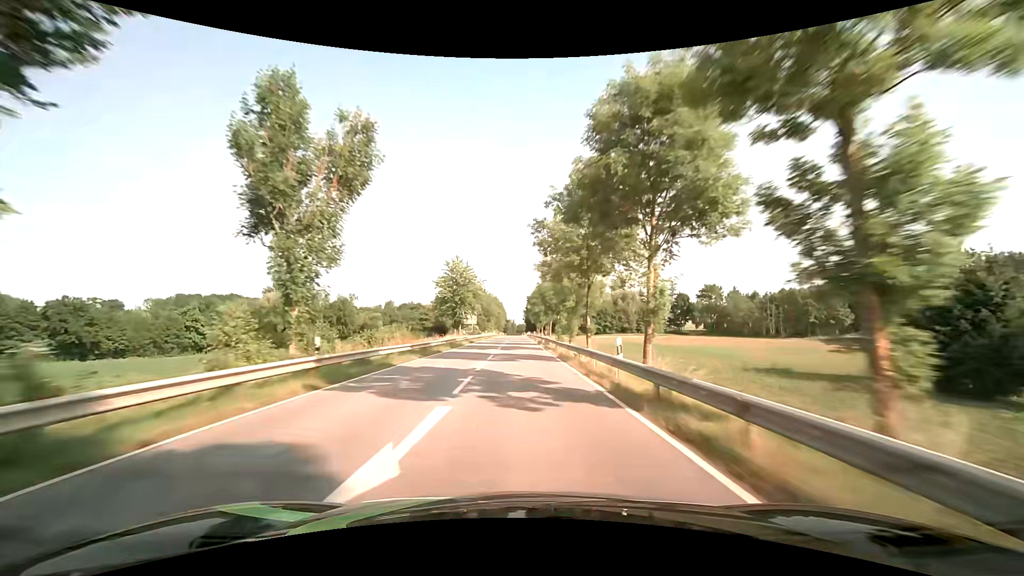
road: secondary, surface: asphalt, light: Day
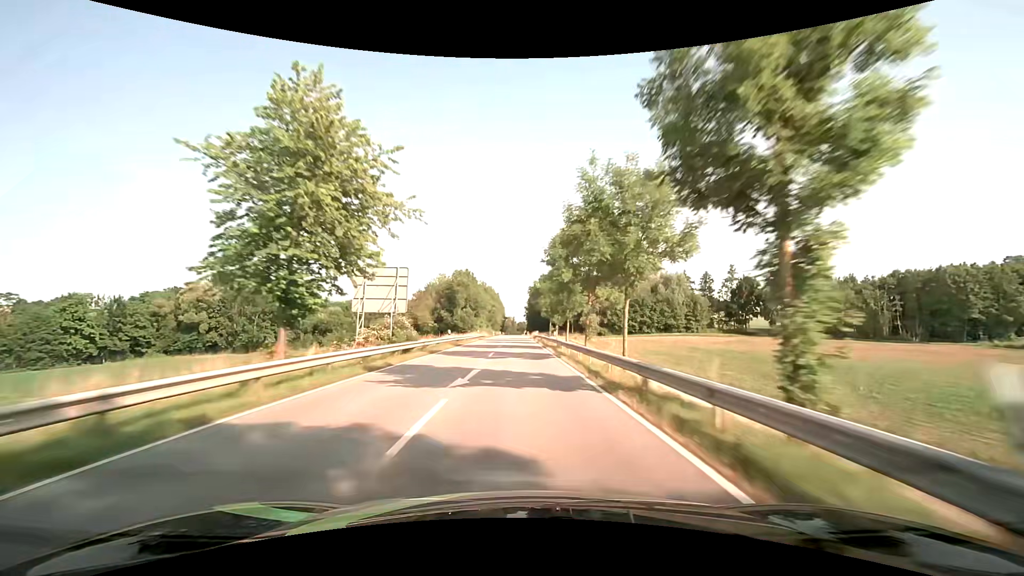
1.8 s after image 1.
(0.0, +47.3) m; 0°
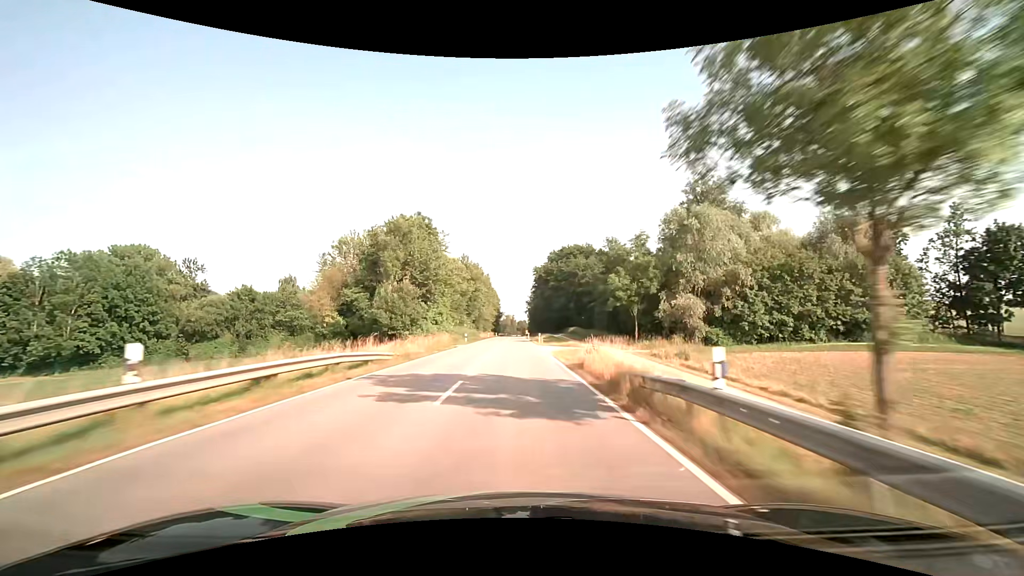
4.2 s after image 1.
(+0.1, +63.4) m; 0°
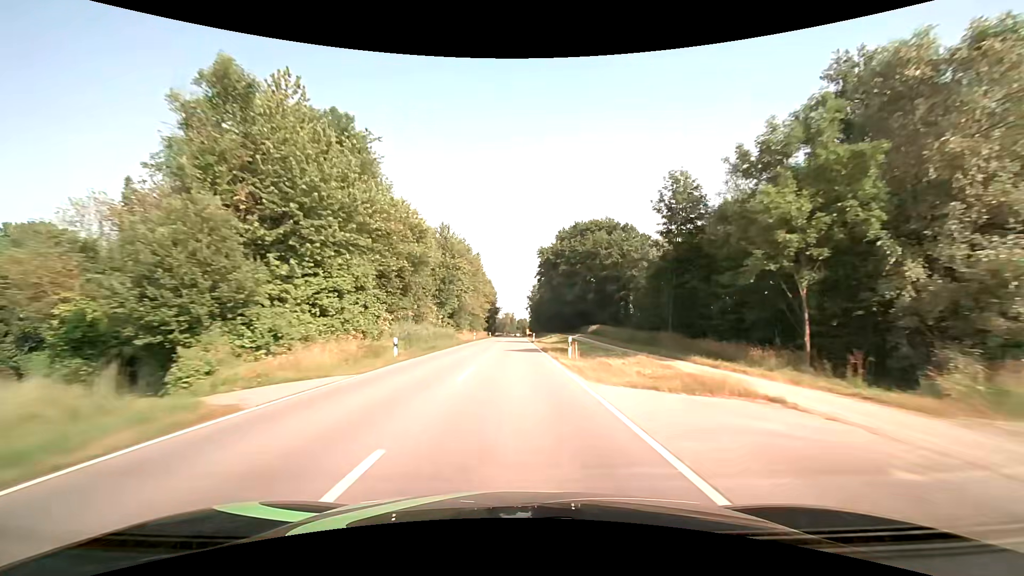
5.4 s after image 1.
(0.0, +31.9) m; 0°
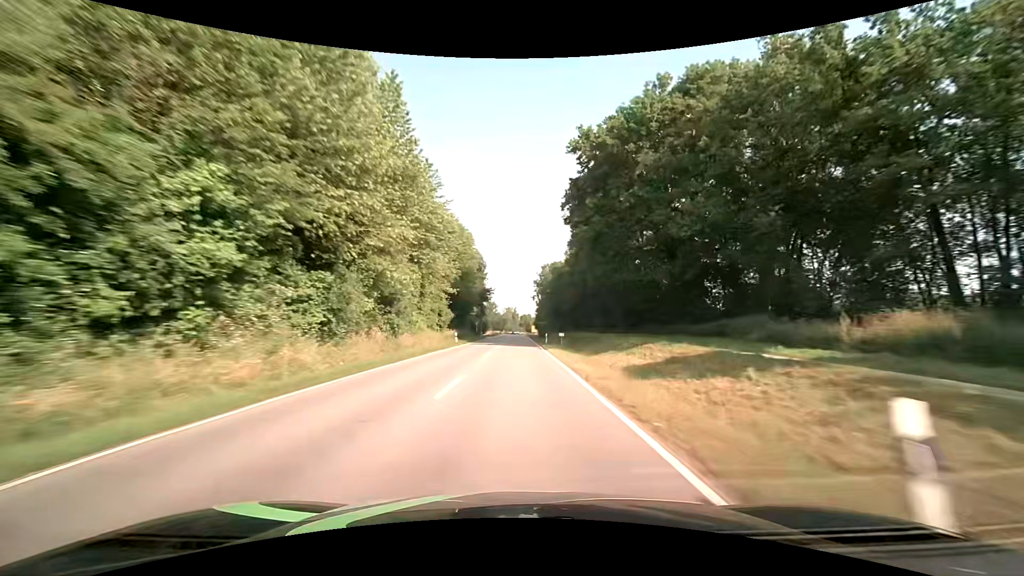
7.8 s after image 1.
(-0.1, +64.1) m; 0°
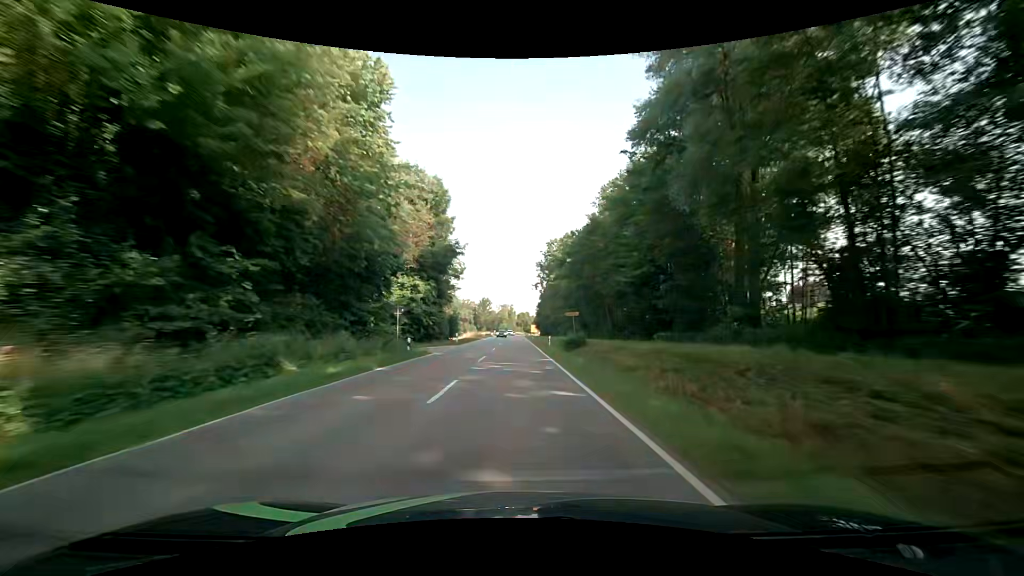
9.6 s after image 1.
(+0.1, +48.2) m; 0°
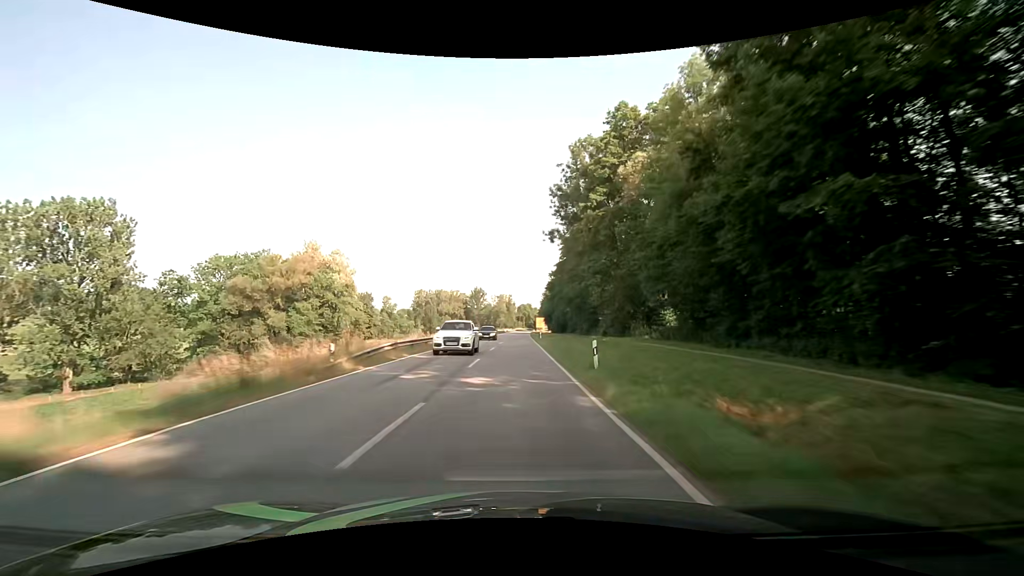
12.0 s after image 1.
(-0.1, +64.4) m; 0°
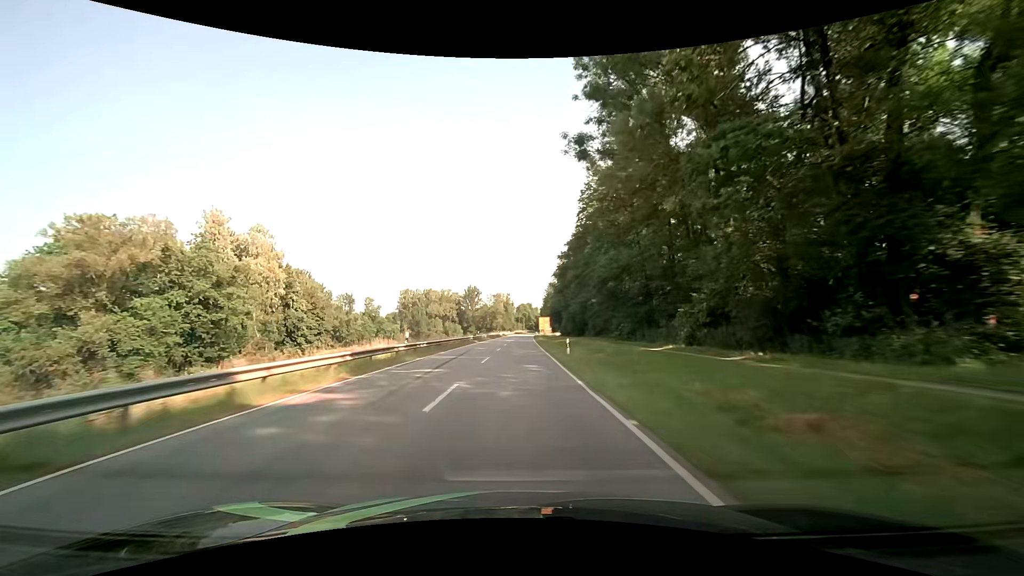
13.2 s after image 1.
(0.0, +32.4) m; 0°
(0, +10) (0, +20) (0, +30) (0, +40) (0, +50) (0, +60) (0, +70) (+1, +80) (+1, +90) (+1, +100) m
